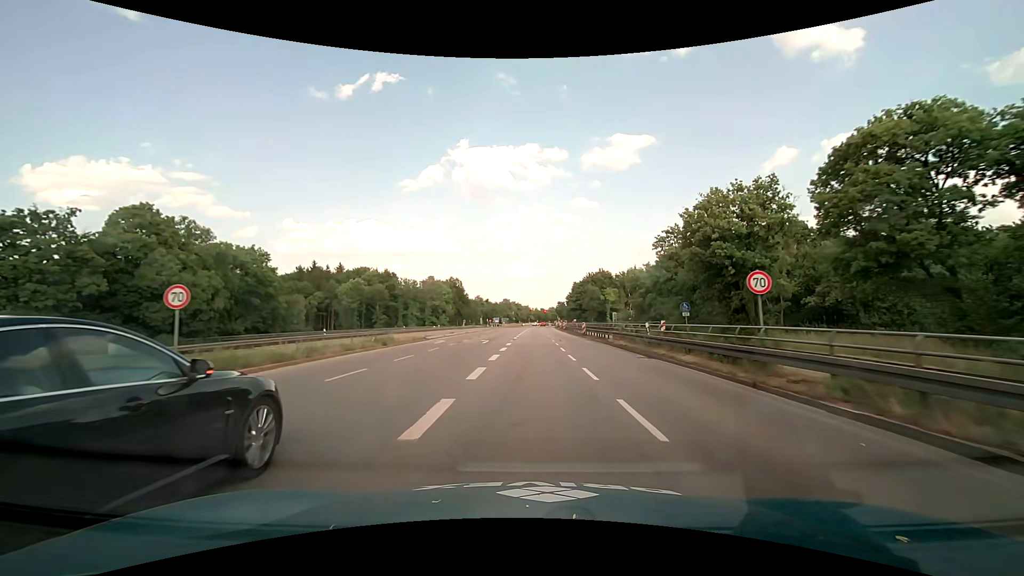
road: primary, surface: asphalt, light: Day
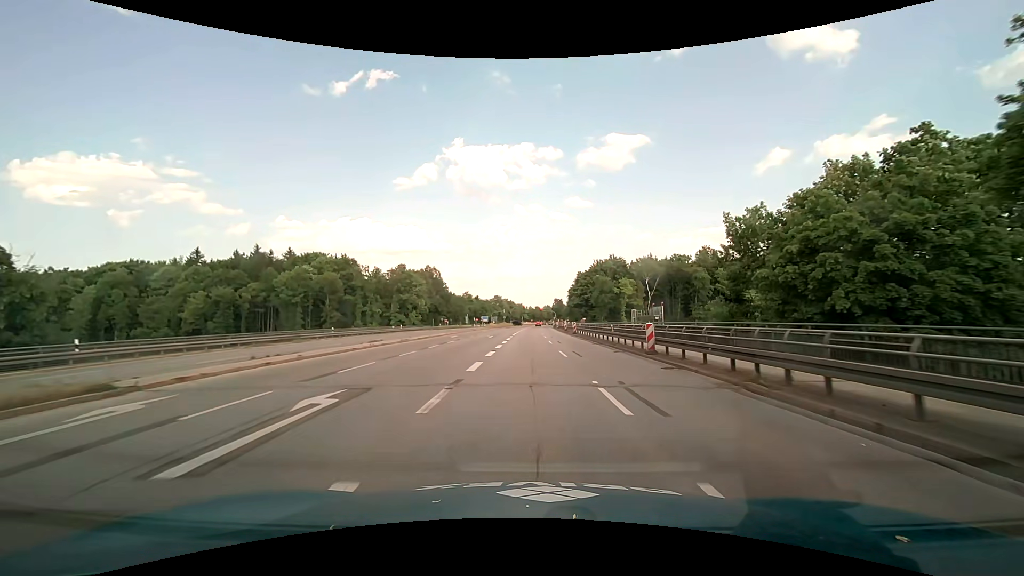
(+0.1, +28.4) m; +1°
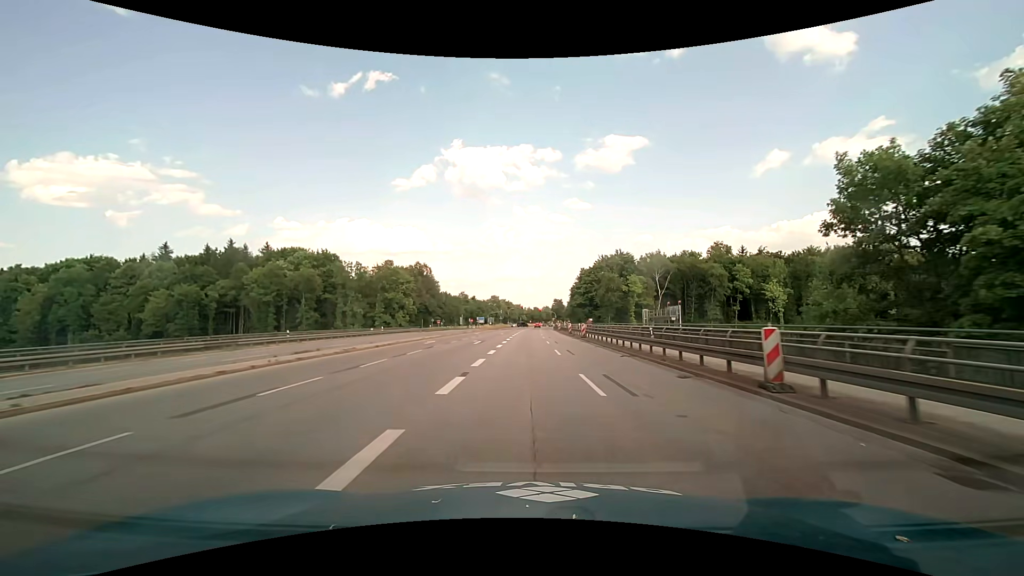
(0.0, +9.5) m; 0°
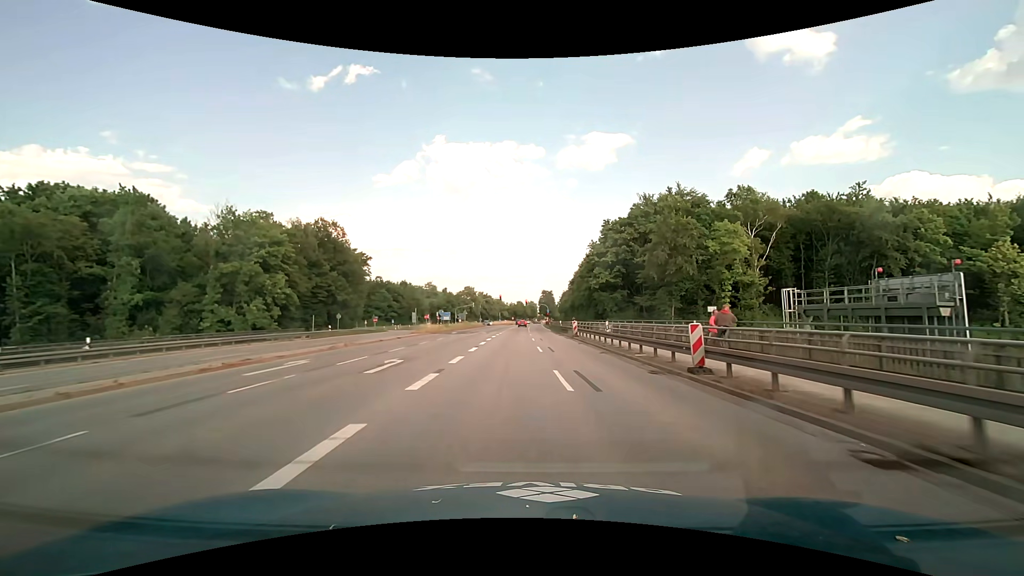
(+0.4, +47.7) m; +2°
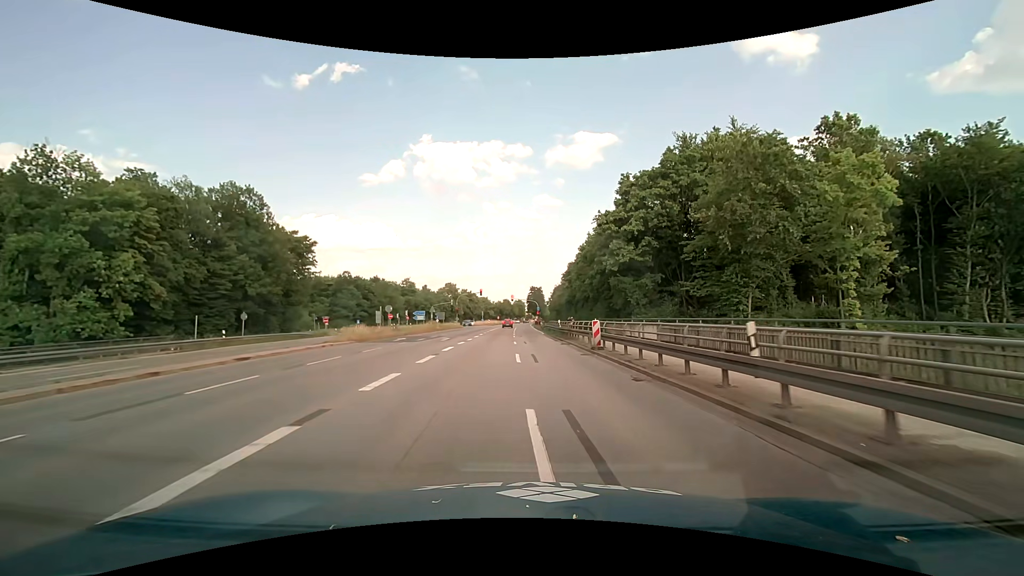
(+0.3, +18.0) m; +2°
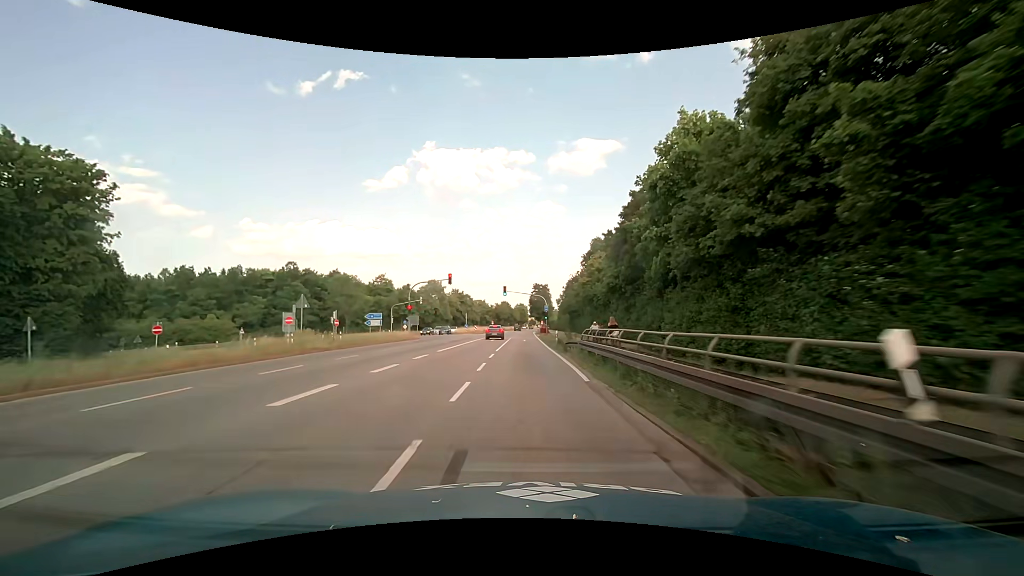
(+0.1, +37.2) m; 0°
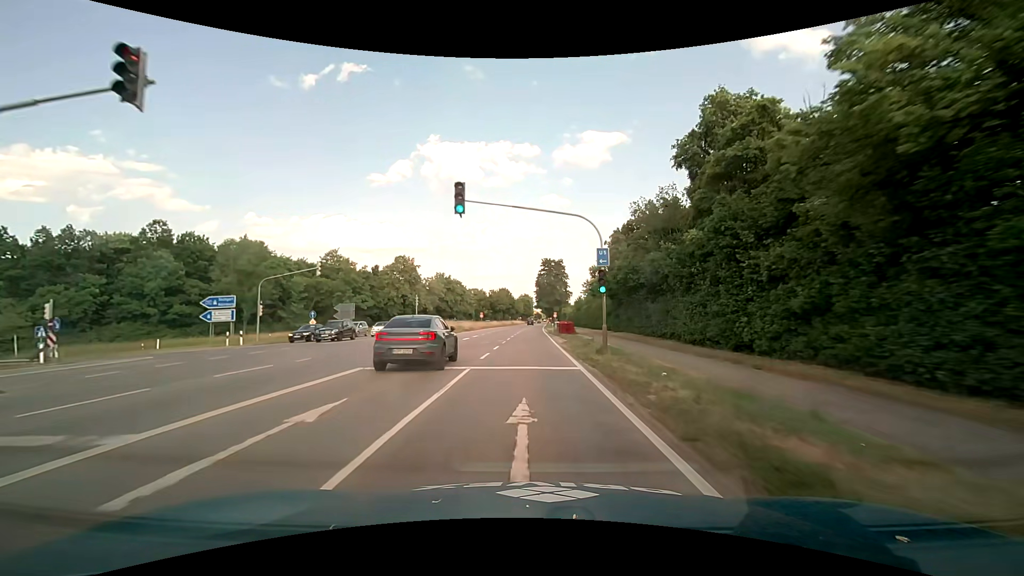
(-0.4, +42.9) m; -1°
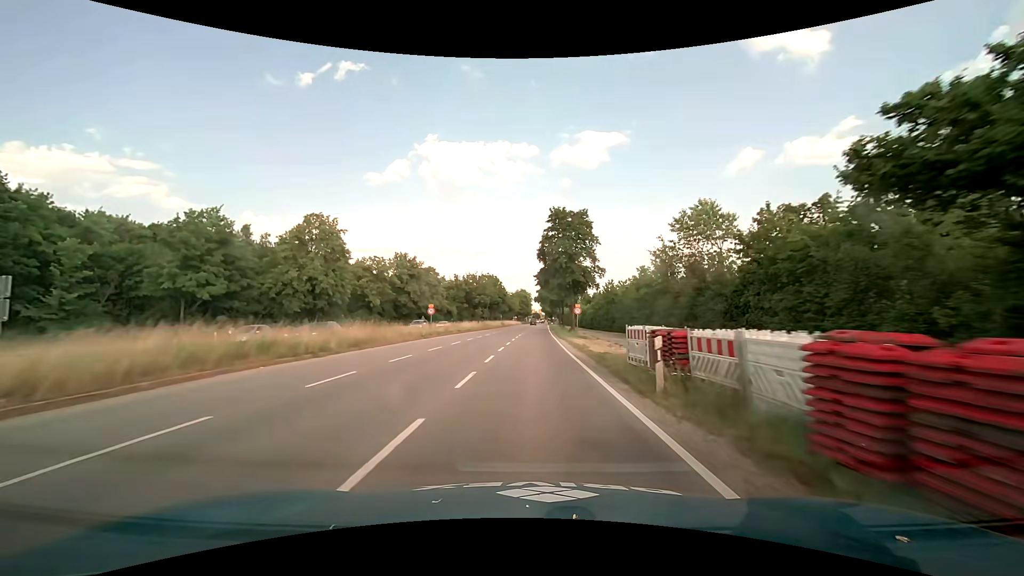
(-0.1, +43.3) m; 0°
(0, +10) (0, +20) (0, +30) (0, +40) (+1, +50) (+1, +60) (+1, +70) (+2, +80) (+2, +90) (+2, +100) m
